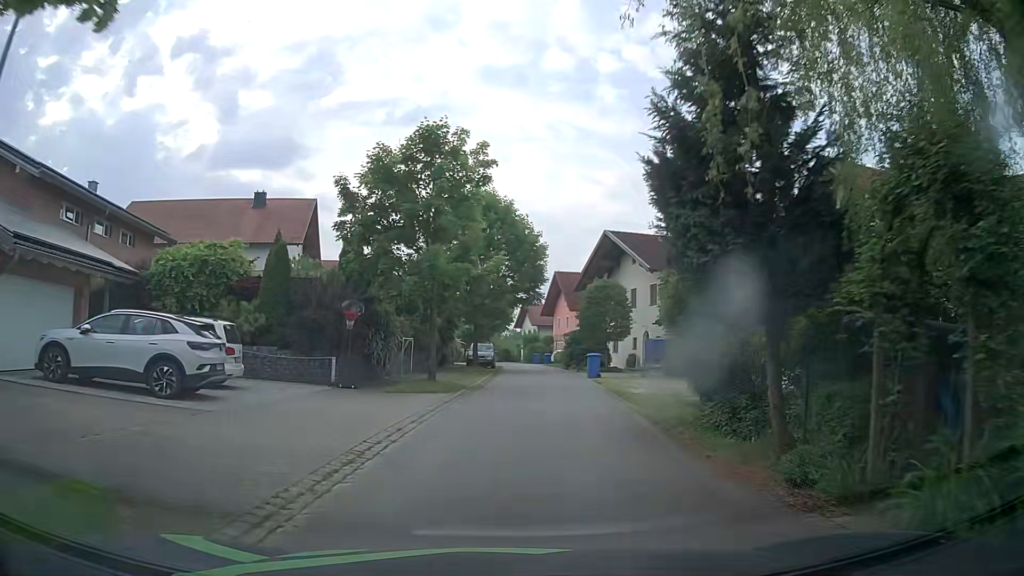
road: residential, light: Day
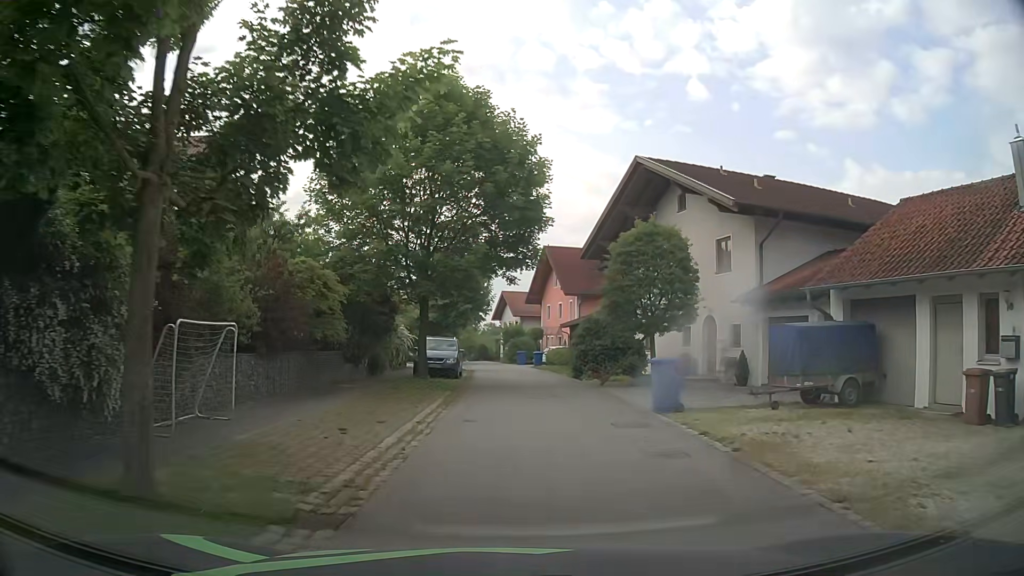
(+0.2, +16.4) m; +3°
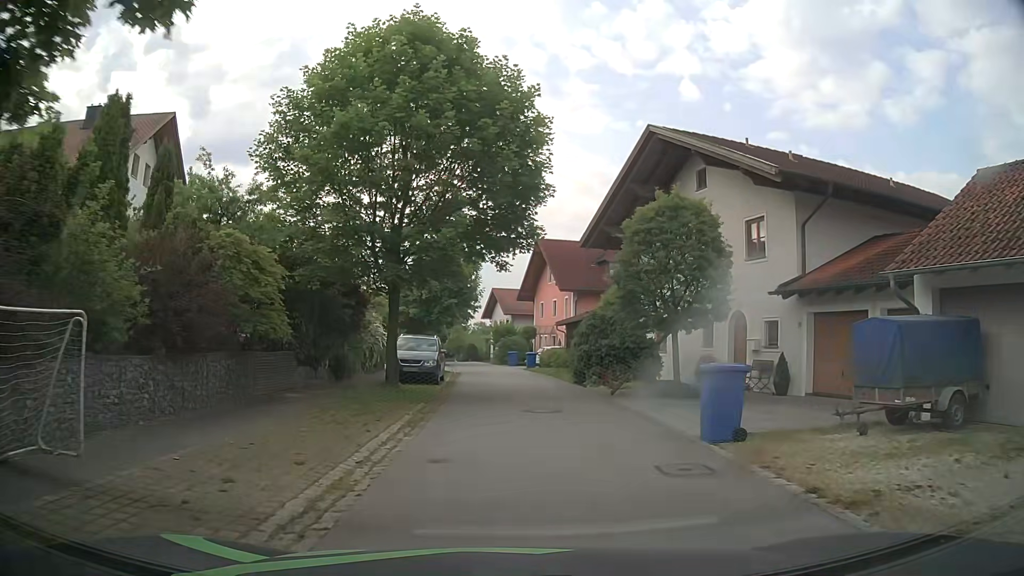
(0.0, +4.1) m; 0°
(0, +10) (0, +20) (0, +30) (-1, +40) (-2, +50) (-4, +60) (-5, +70) (-6, +80) (-8, +89) (-10, +99) m
